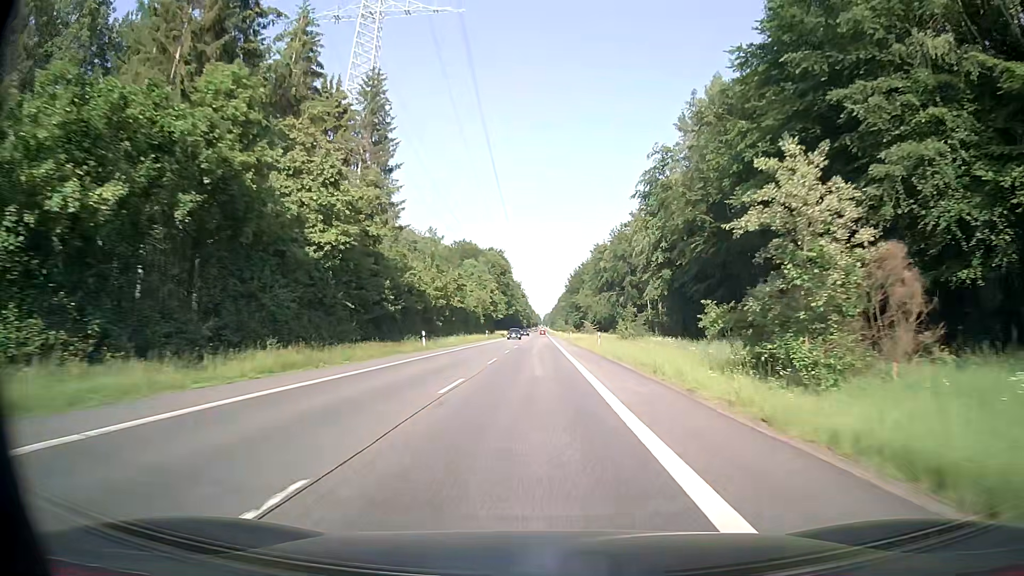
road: secondary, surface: asphalt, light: Day
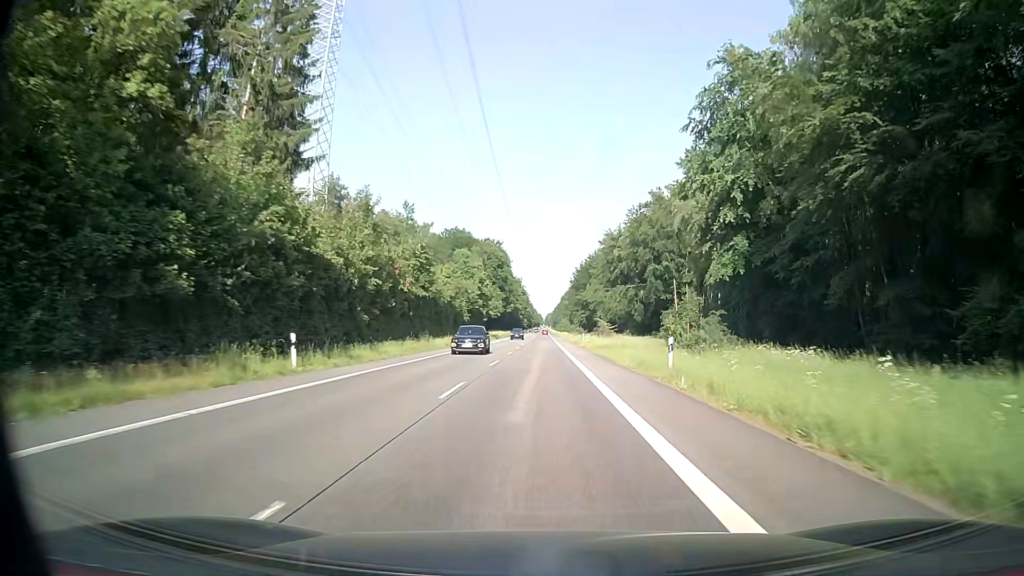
(-0.1, +24.9) m; 0°
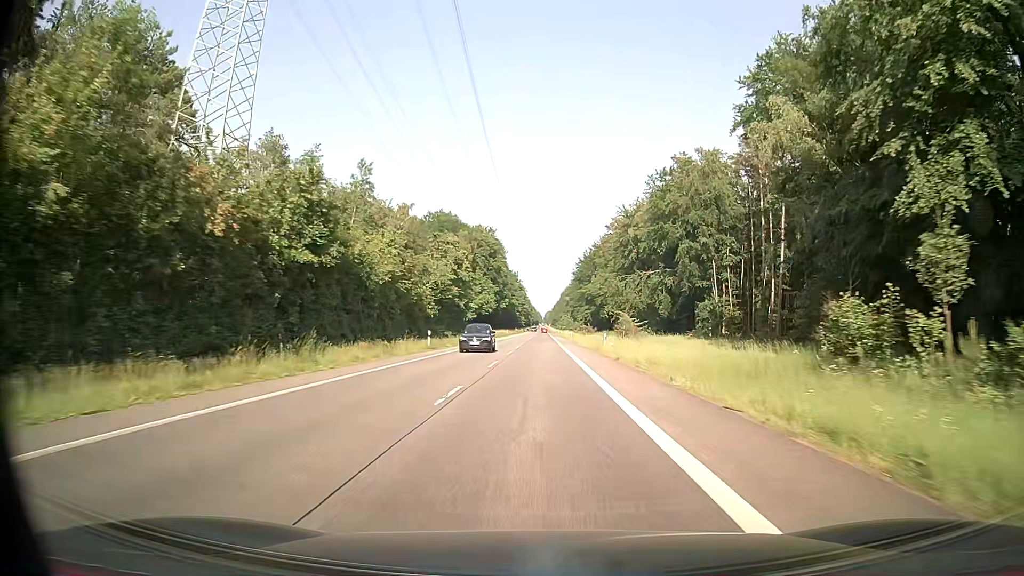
(+0.1, +25.5) m; 0°
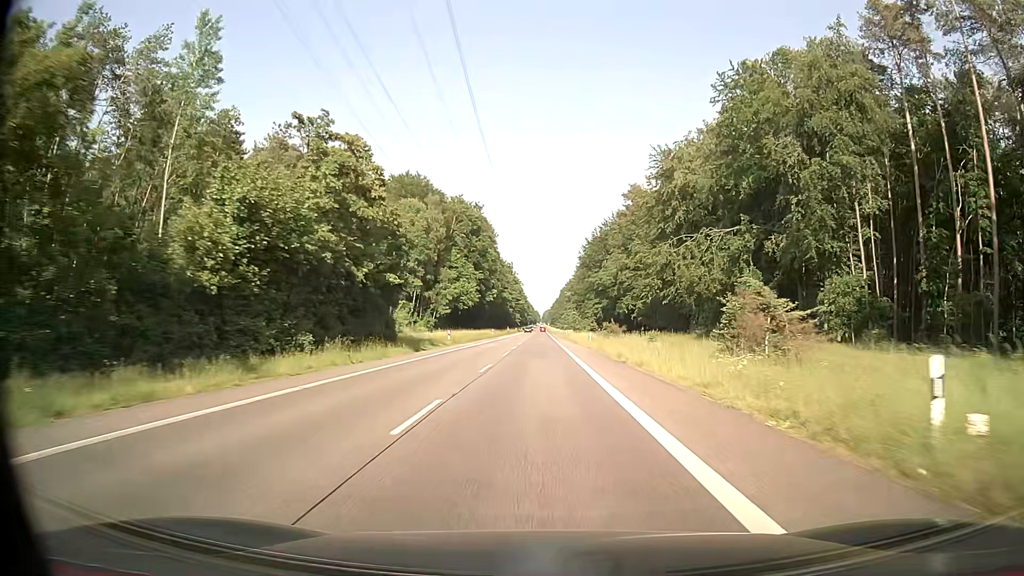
(+0.1, +39.4) m; 0°
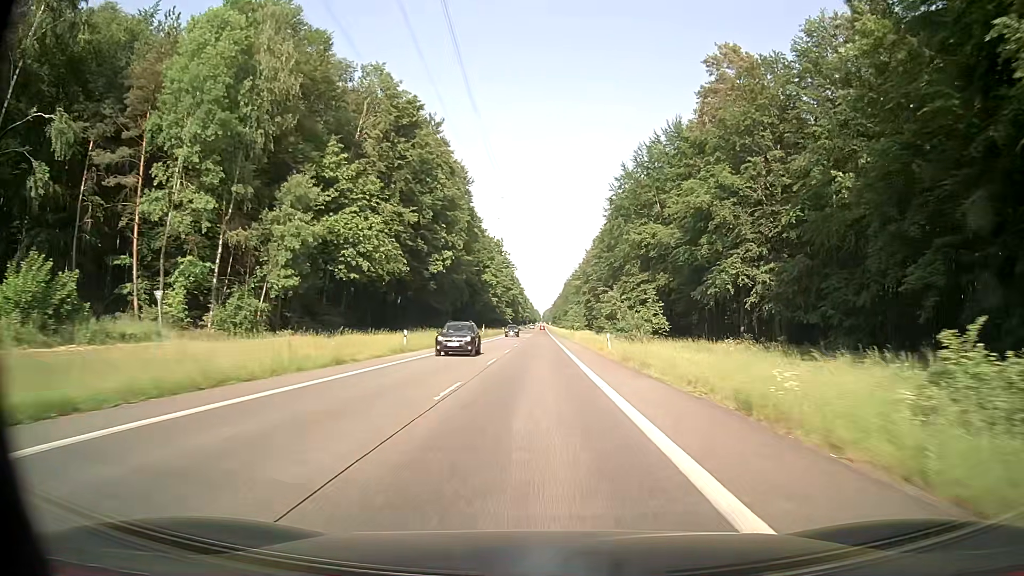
(+0.2, +68.4) m; 0°
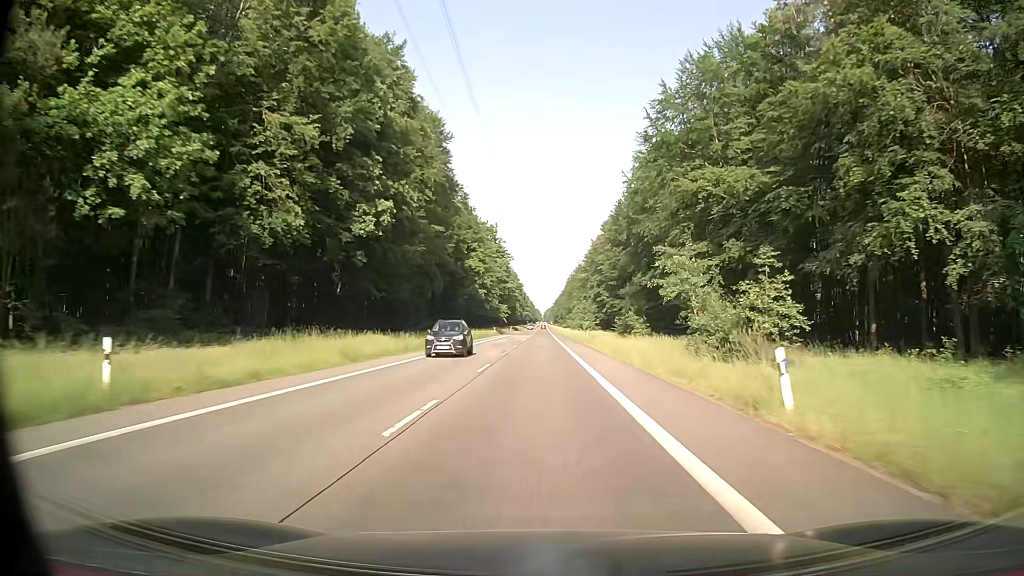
(-0.1, +28.3) m; 0°
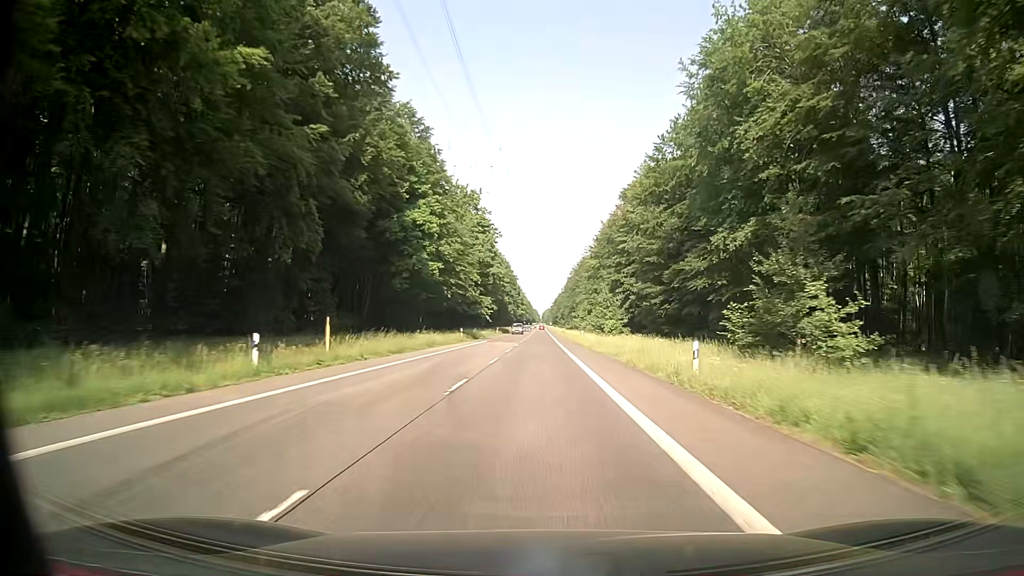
(0.0, +43.3) m; 0°
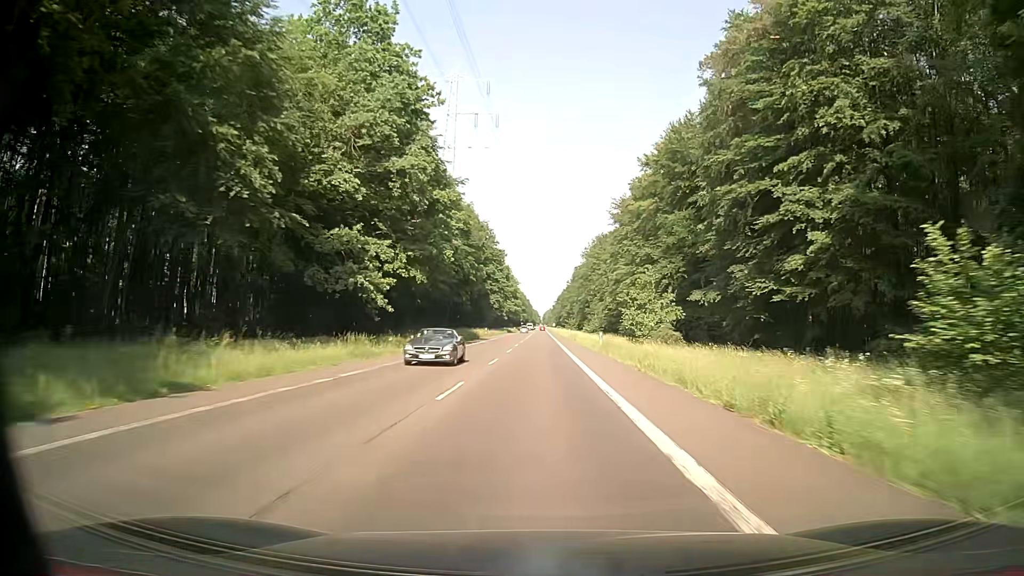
(+0.2, +73.4) m; 0°
(0, +10) (0, +20) (0, +30) (0, +40) (0, +50) (0, +60) (0, +70) (0, +80) (0, +90) (0, +100) m
